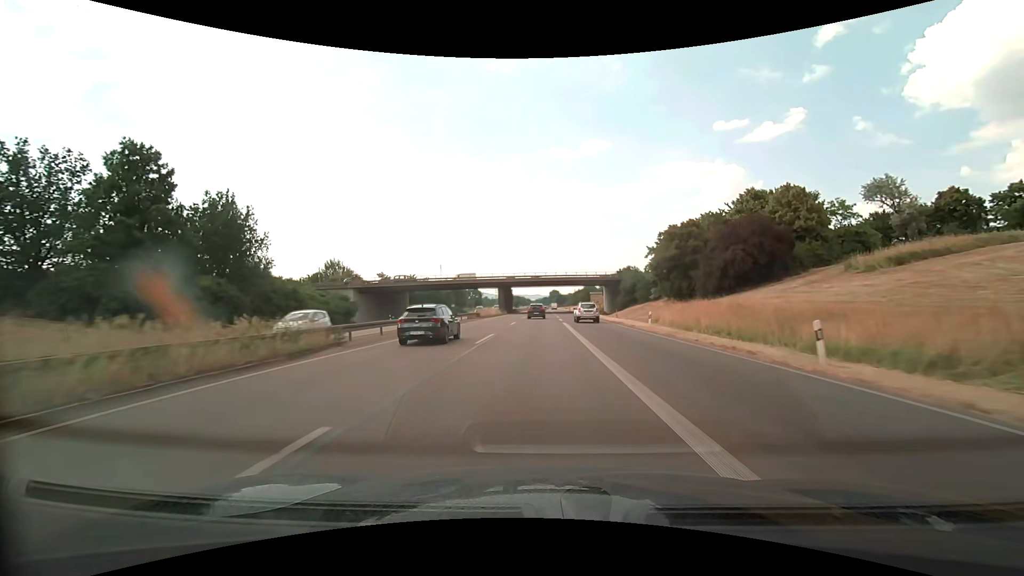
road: trunk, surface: asphalt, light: Day
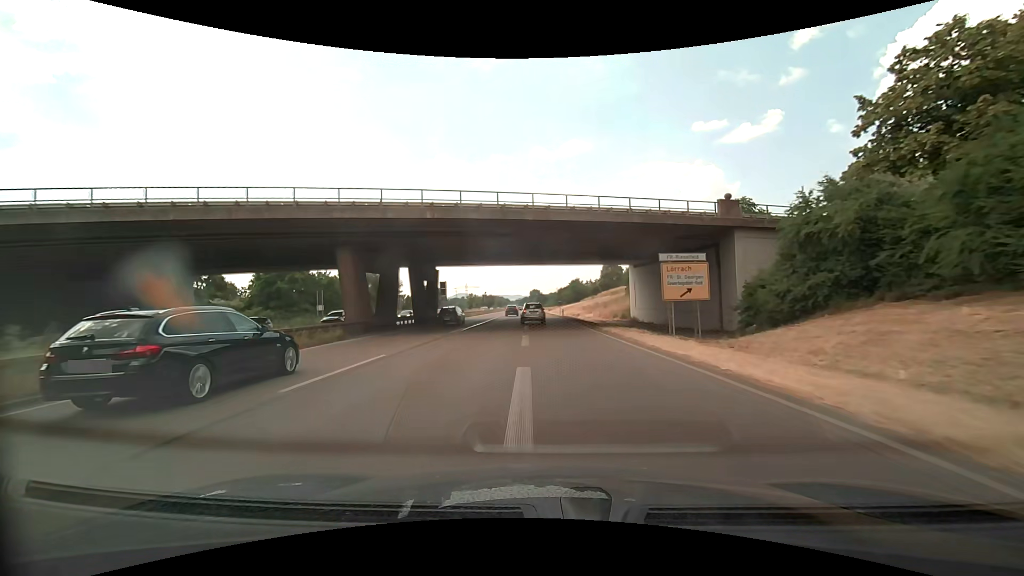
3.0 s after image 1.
(+1.7, +65.0) m; +2°
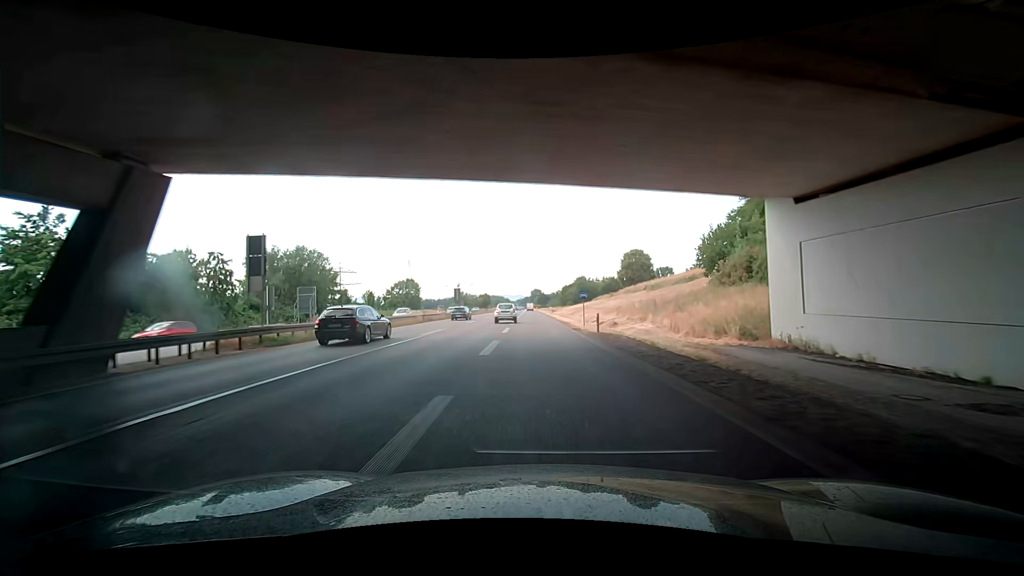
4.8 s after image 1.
(0.0, +39.3) m; +1°
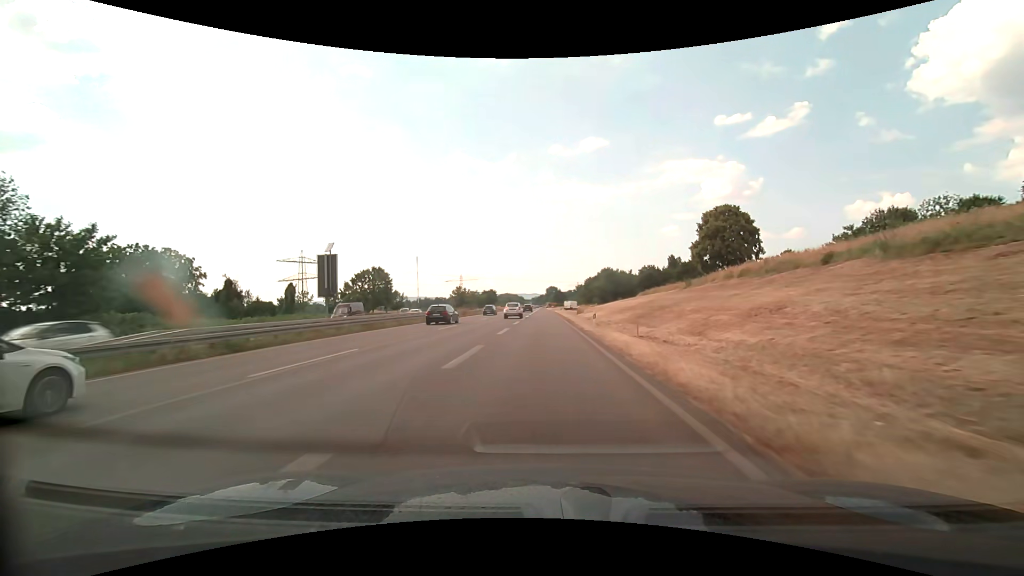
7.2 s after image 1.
(-1.4, +50.8) m; -2°
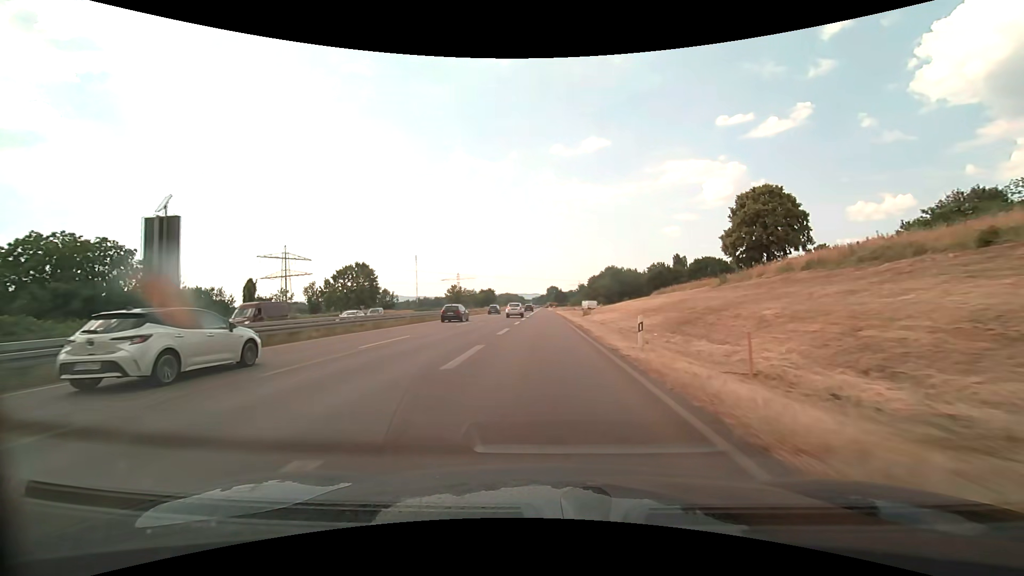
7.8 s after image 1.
(-0.1, +12.2) m; 0°
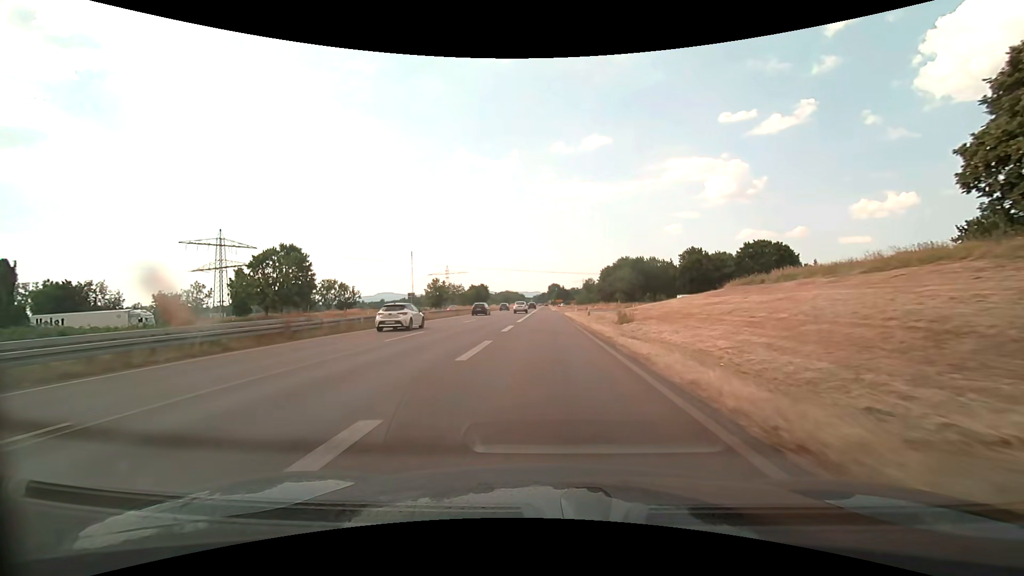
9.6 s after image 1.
(0.0, +34.4) m; 0°
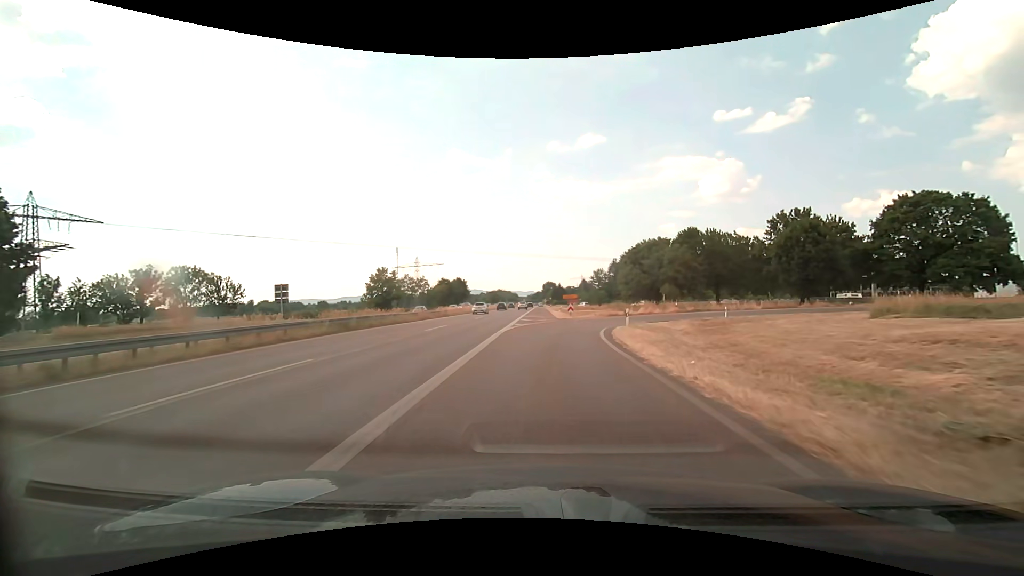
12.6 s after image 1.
(-0.1, +48.0) m; +1°
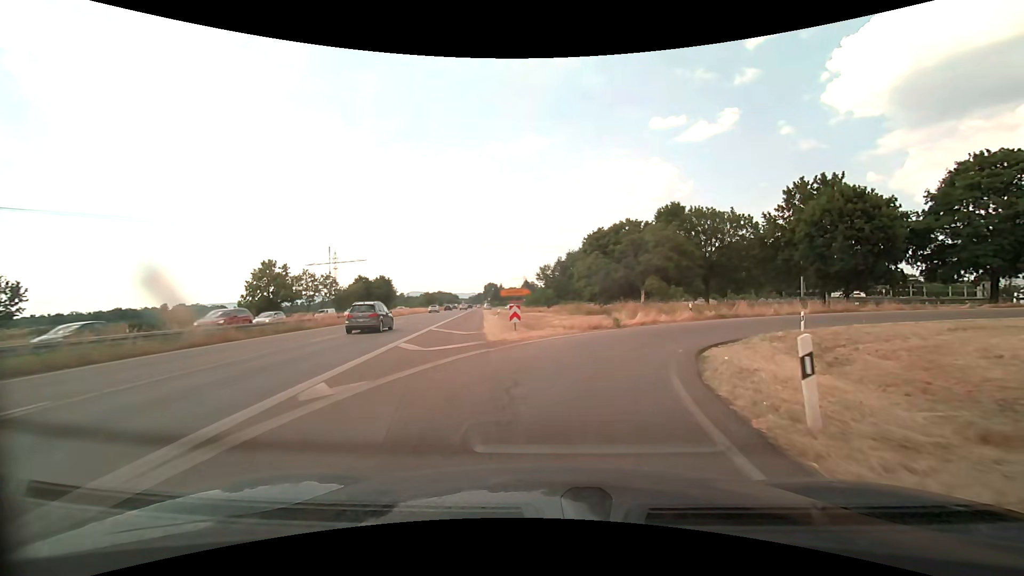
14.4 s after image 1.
(+0.9, +22.0) m; +7°
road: trunk_link
(+1, +10) (+4, +19) (+10, +28) (+18, +33) (+27, +36) (+37, +35) (+47, +32) (+55, +26) (+61, +18) (+65, +9) m
